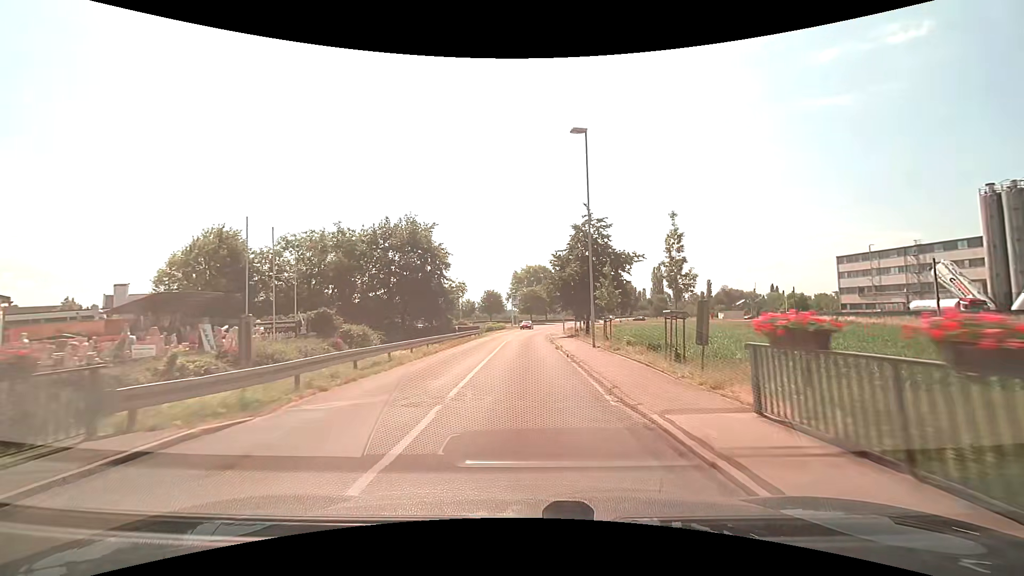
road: secondary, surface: asphalt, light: Day
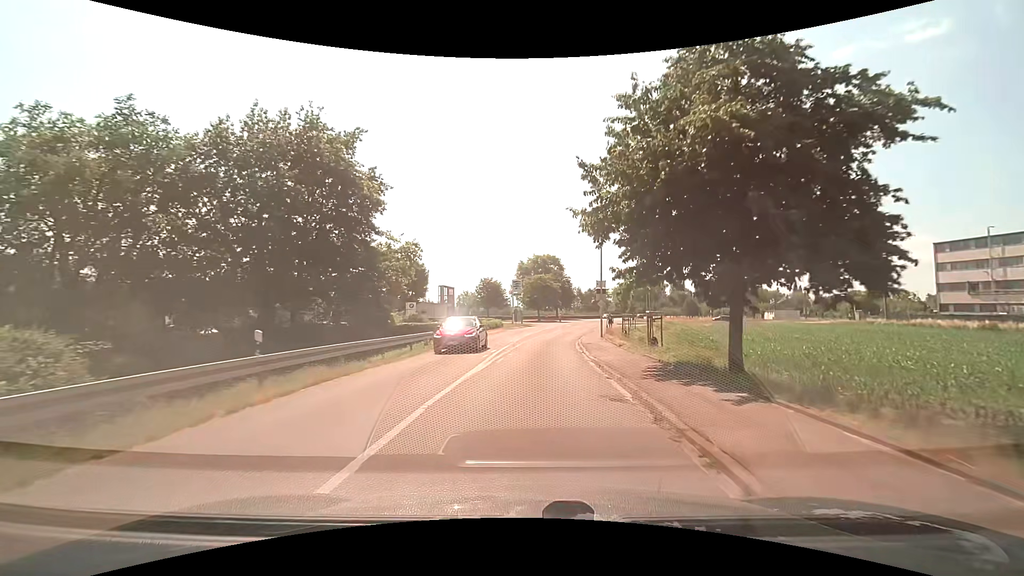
(-0.3, +29.1) m; -1°
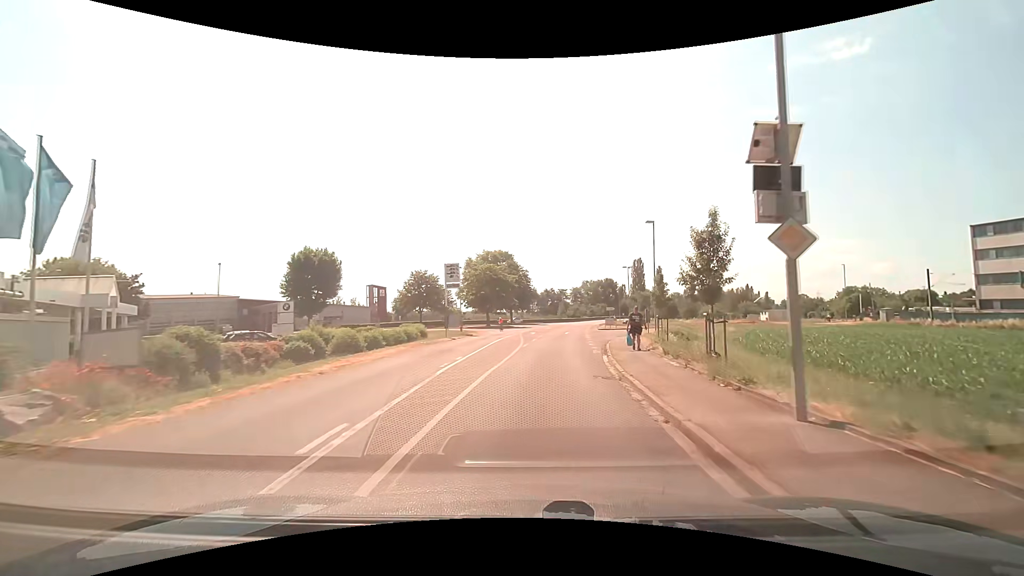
(+0.8, +27.5) m; +5°
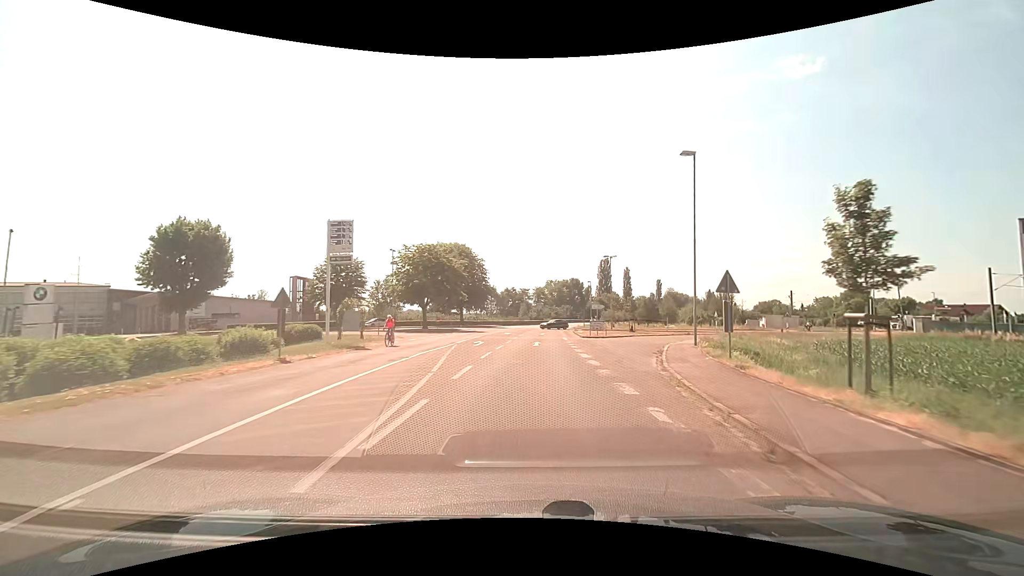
(+0.9, +20.8) m; +5°
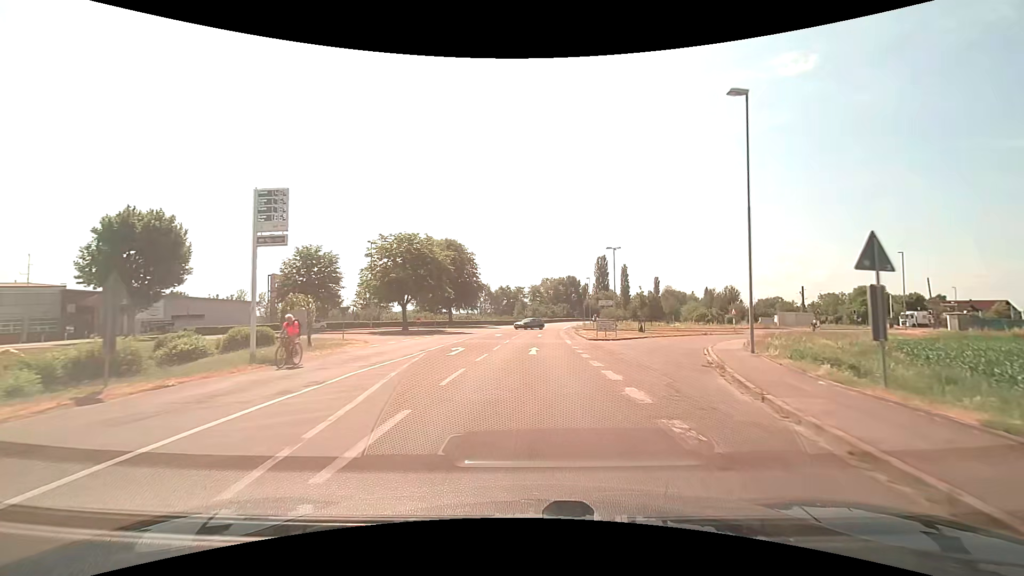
(0.0, +7.1) m; +1°
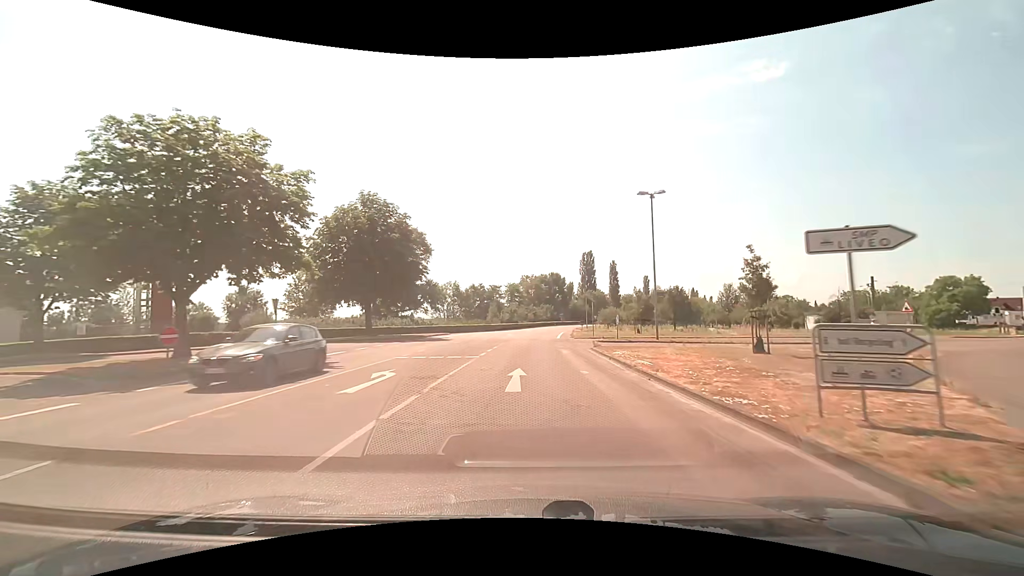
(+0.7, +29.5) m; +2°
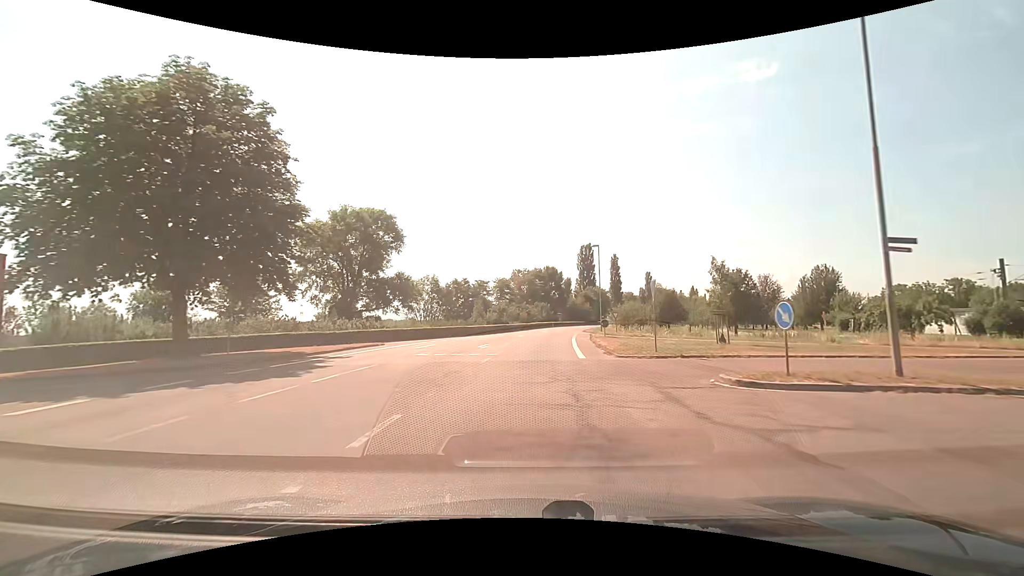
(+0.1, +23.2) m; +1°
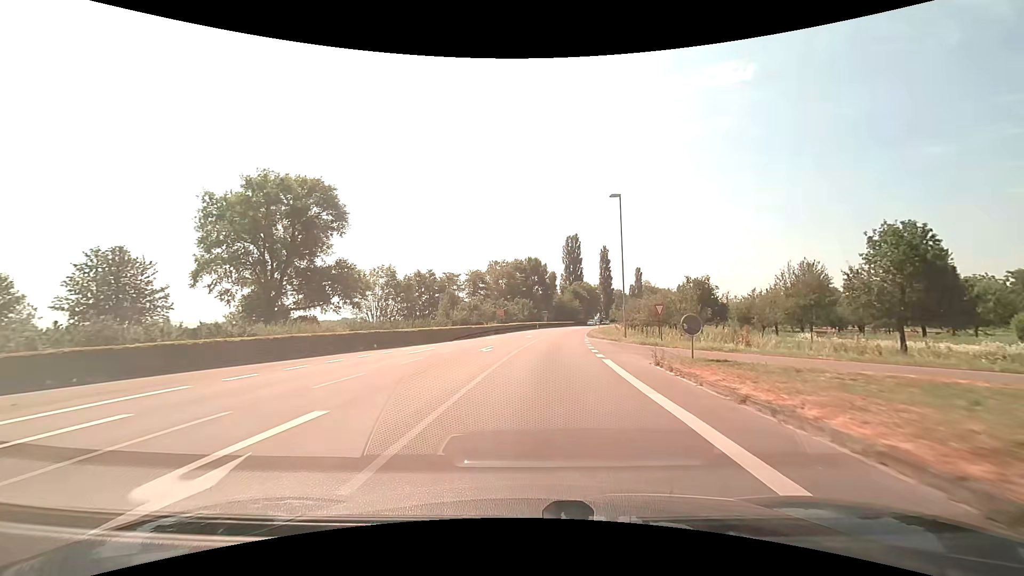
(+0.2, +23.9) m; +2°
(0, +10) (+1, +20) (+1, +30) (+2, +40) (+3, +50) (+5, +60) (+6, +70) (+8, +79) (+10, +89) (+12, +99) m
